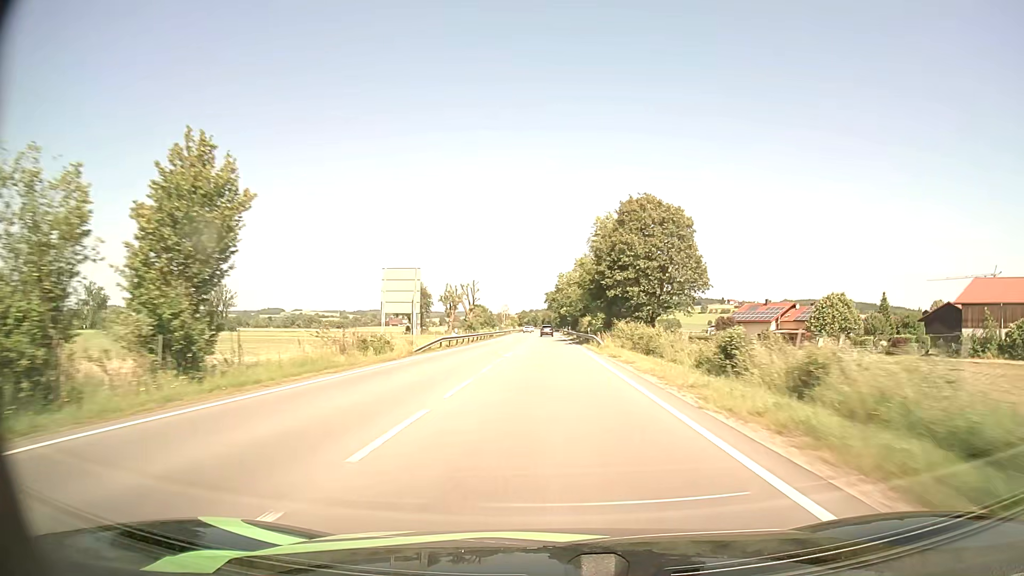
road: primary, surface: asphalt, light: Day
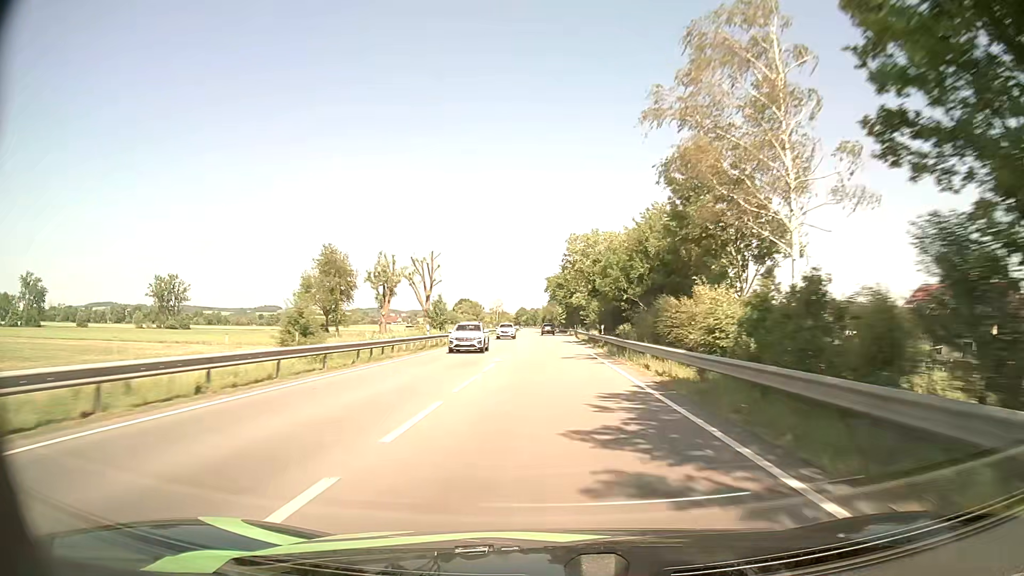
(+0.1, +58.9) m; 0°
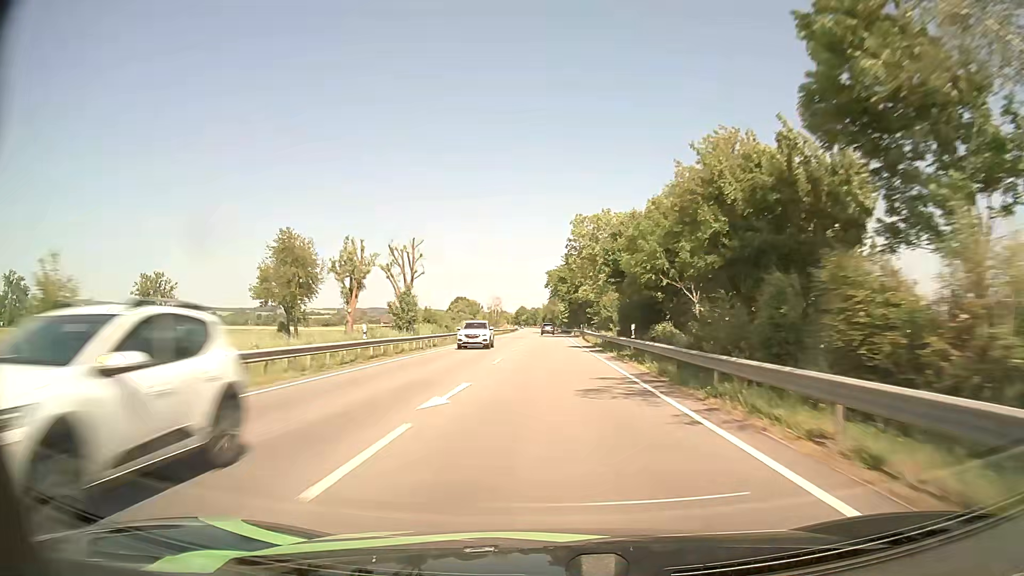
(-0.1, +14.7) m; 0°
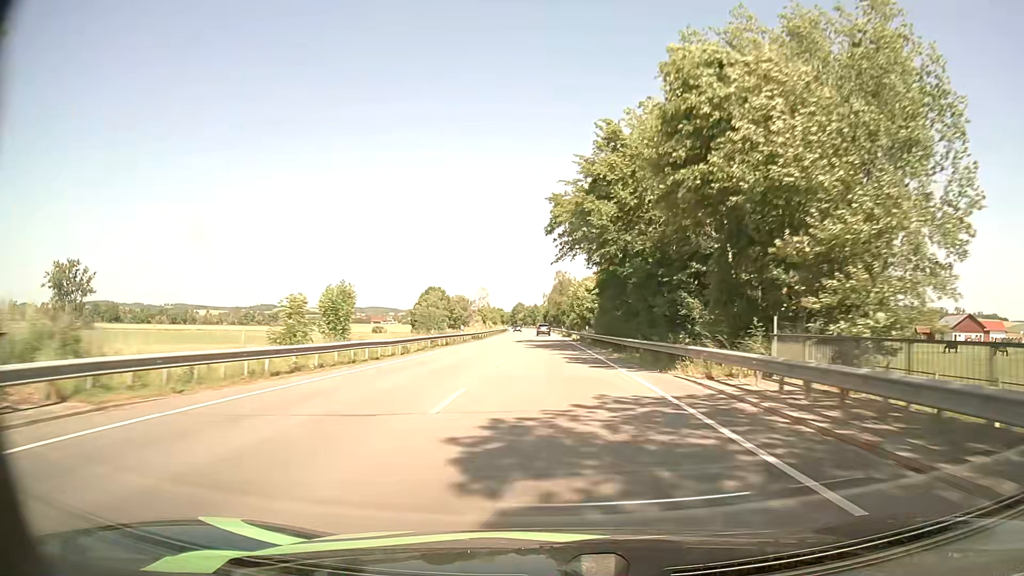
(-0.1, +73.0) m; 0°
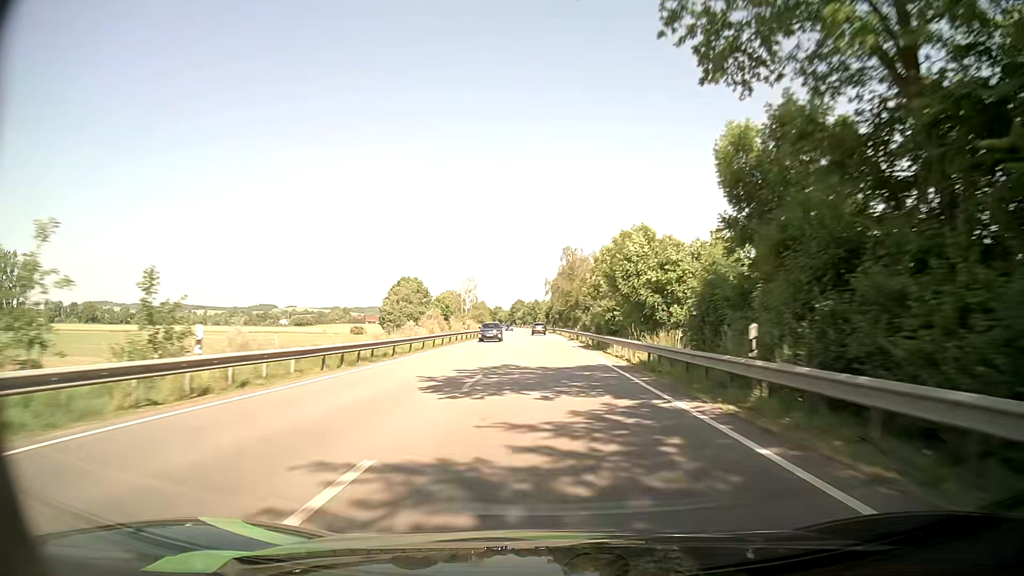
(0.0, +43.6) m; 0°
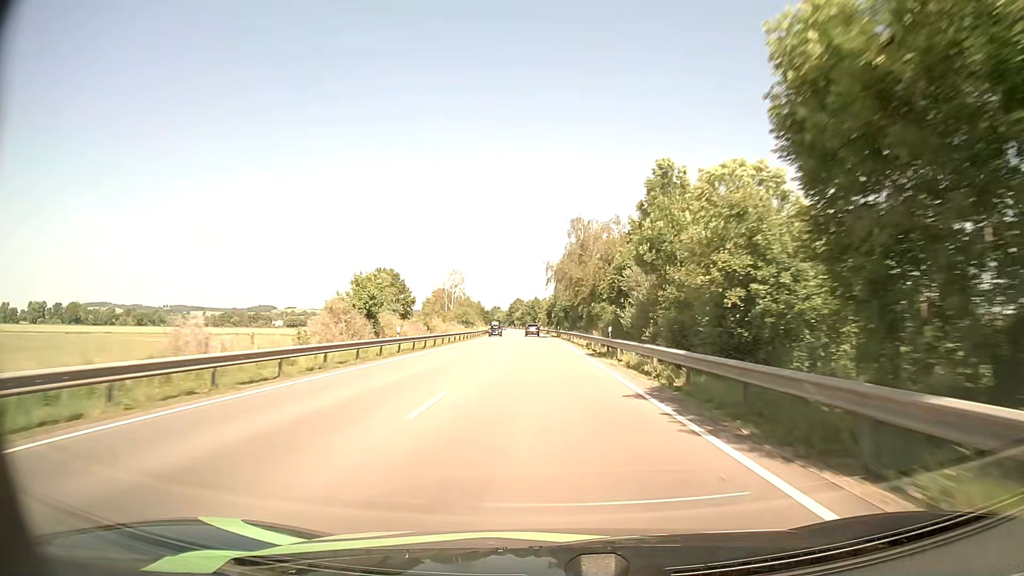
(-0.1, +29.1) m; 0°
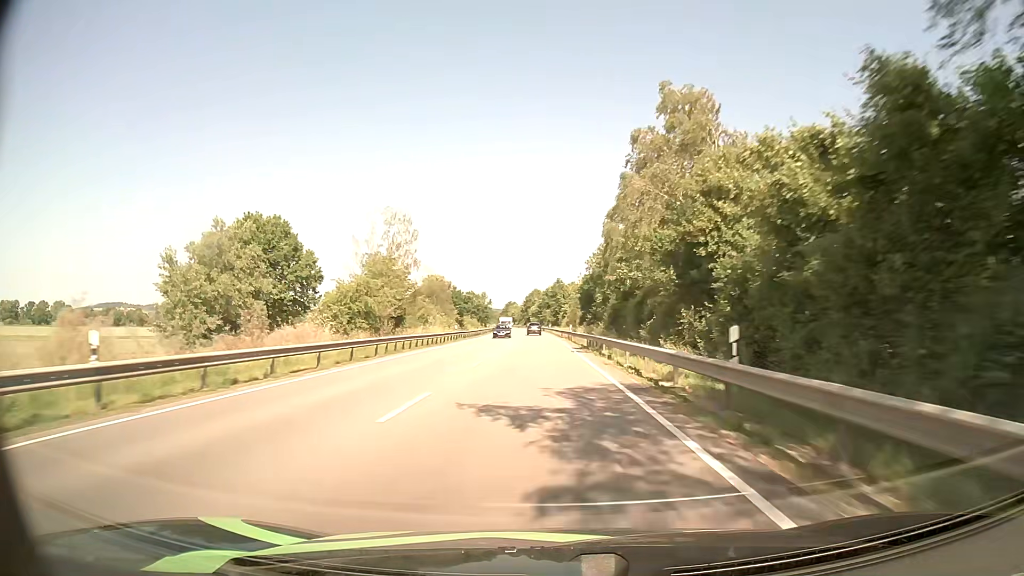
(-1.0, +72.5) m; -2°
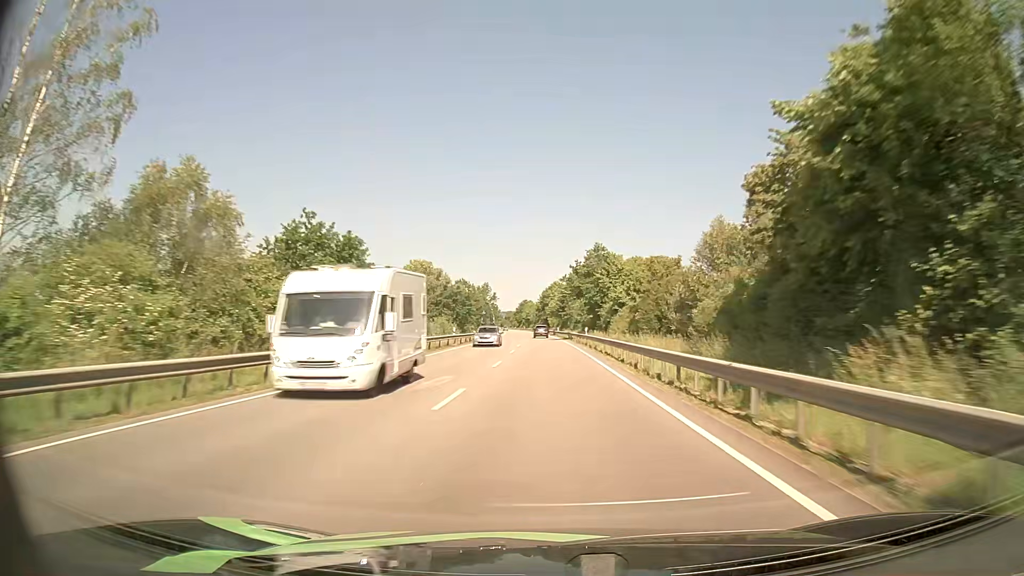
(-0.9, +58.1) m; -2°
(0, +10) (0, +20) (0, +30) (0, +40) (0, +50) (0, +60) (0, +70) (-1, +80) (-1, +90) (-1, +100) m
